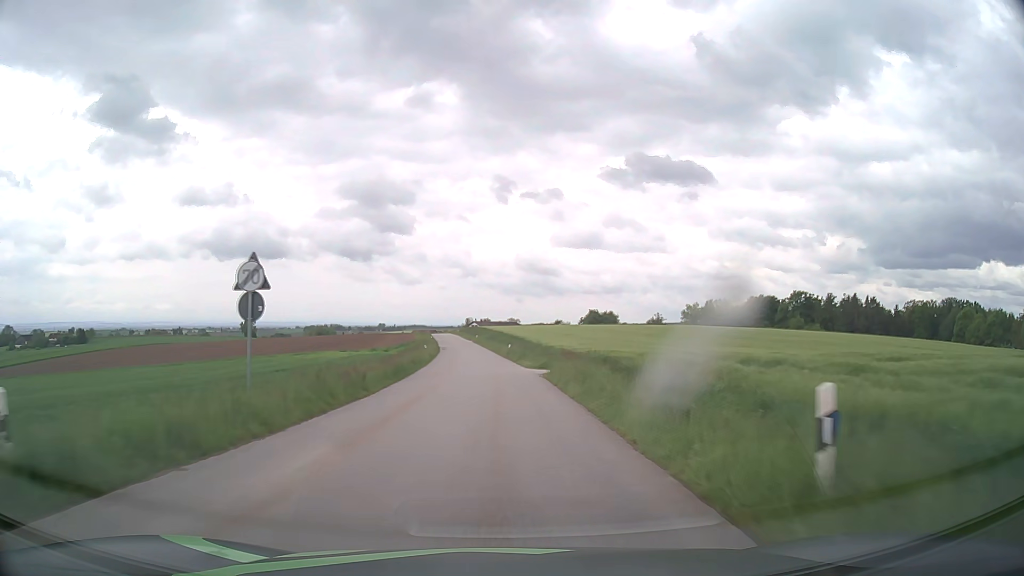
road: tertiary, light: Day
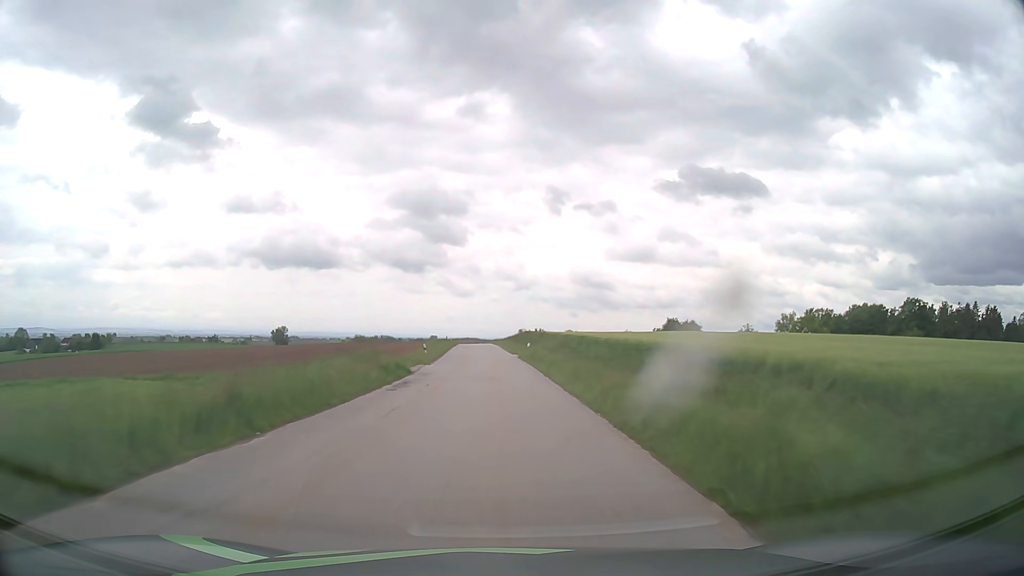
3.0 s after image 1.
(-2.1, +58.3) m; -4°
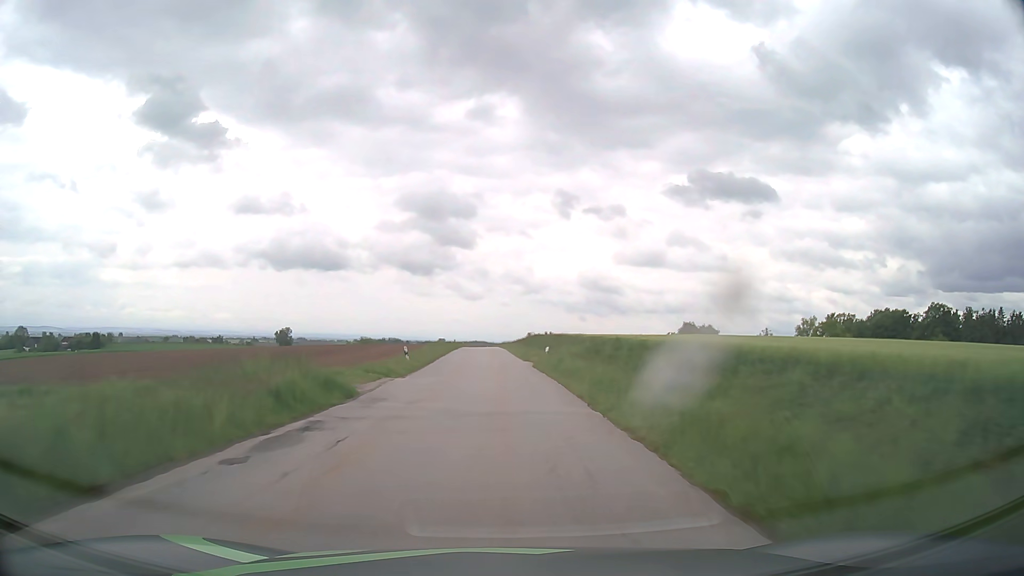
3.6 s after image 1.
(-0.1, +12.2) m; -1°
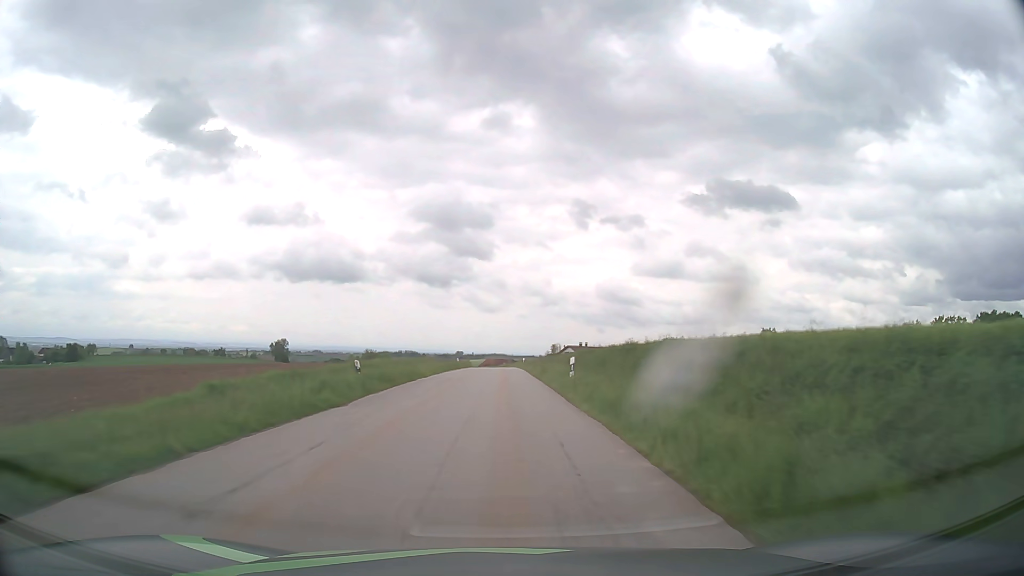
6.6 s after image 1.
(-1.1, +62.1) m; -2°
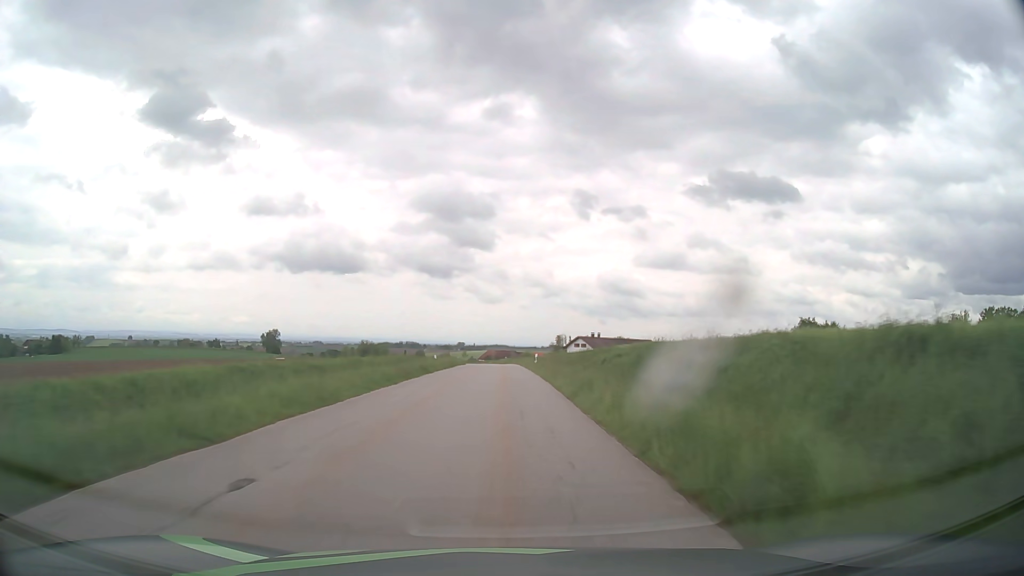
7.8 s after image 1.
(0.0, +25.2) m; 0°
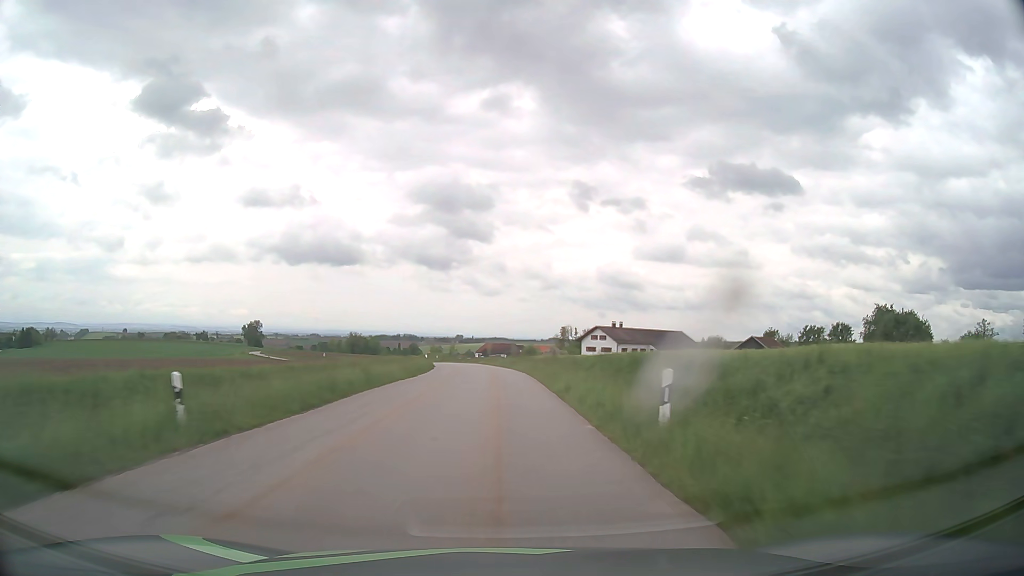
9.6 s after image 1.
(+0.1, +38.0) m; 0°
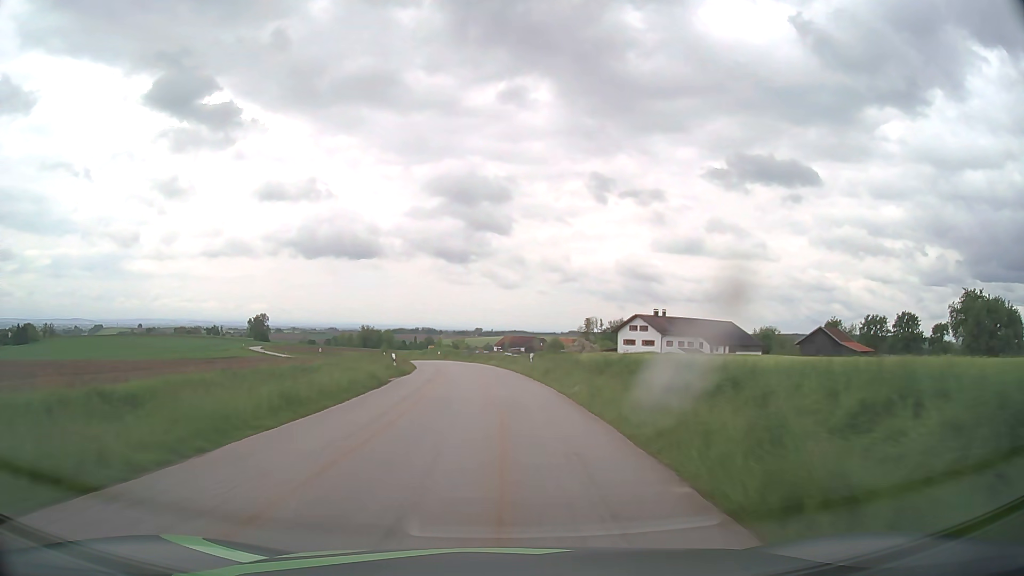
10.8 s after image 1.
(-0.2, +25.1) m; -1°
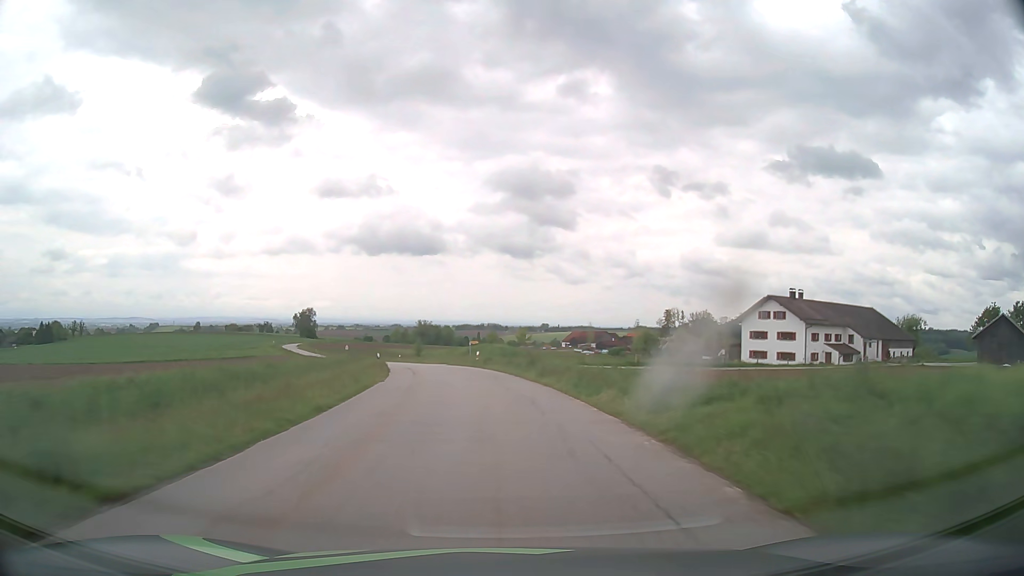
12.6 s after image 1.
(-1.5, +37.3) m; -5°
(0, +10) (-1, +20) (-2, +30) (-3, +40) (-5, +50) (-7, +59) (-9, +69) (-12, +79) (-15, +88) (-18, +98) m
